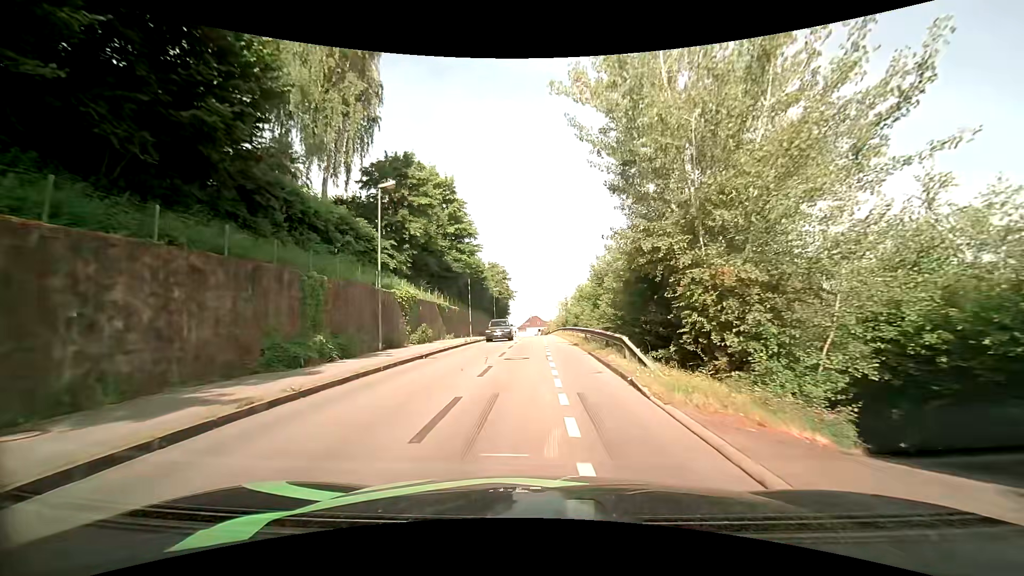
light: Day
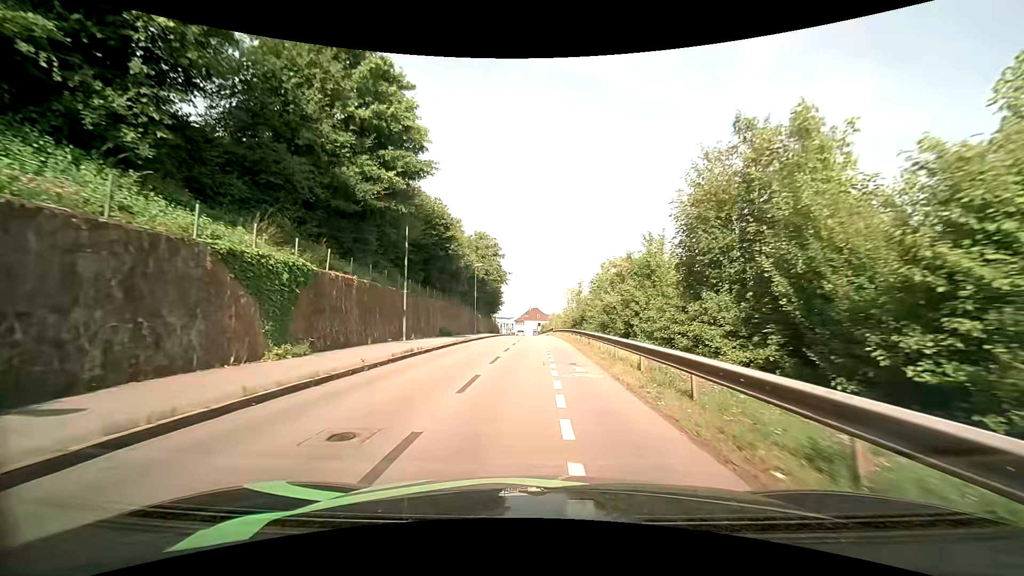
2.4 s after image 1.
(0.0, +26.6) m; 0°
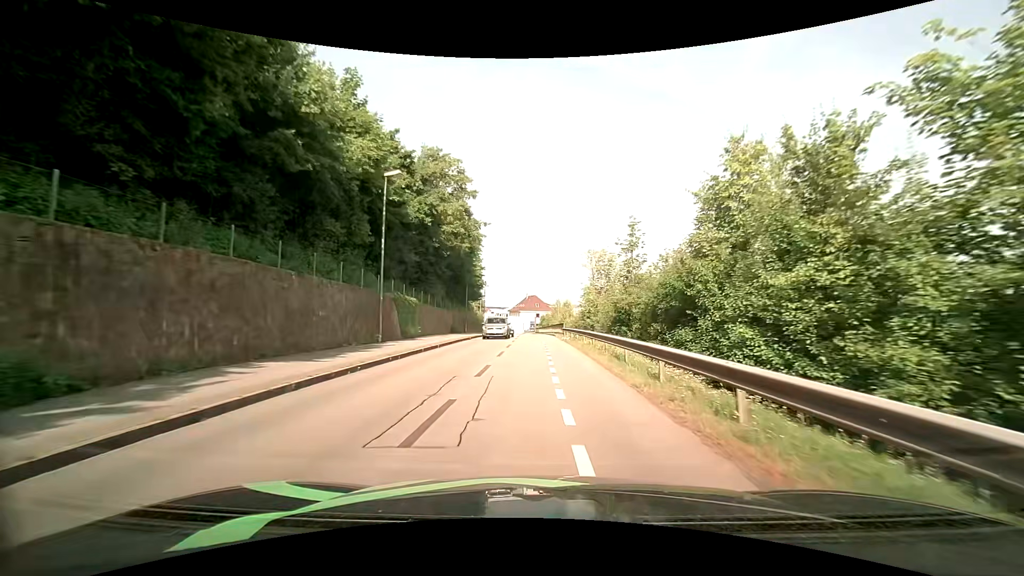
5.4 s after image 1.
(+0.3, +33.8) m; +1°
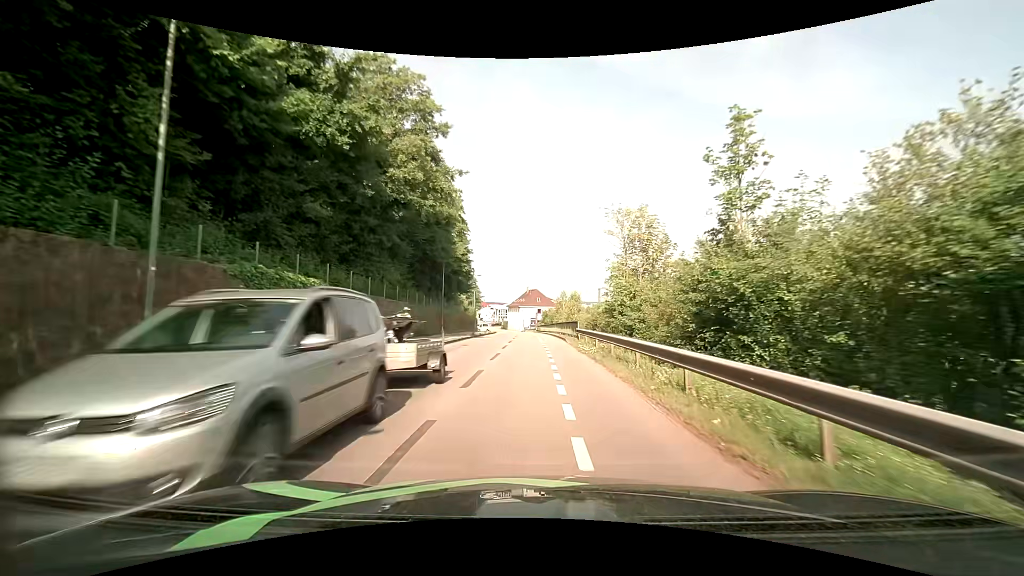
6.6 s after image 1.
(-0.1, +13.9) m; 0°
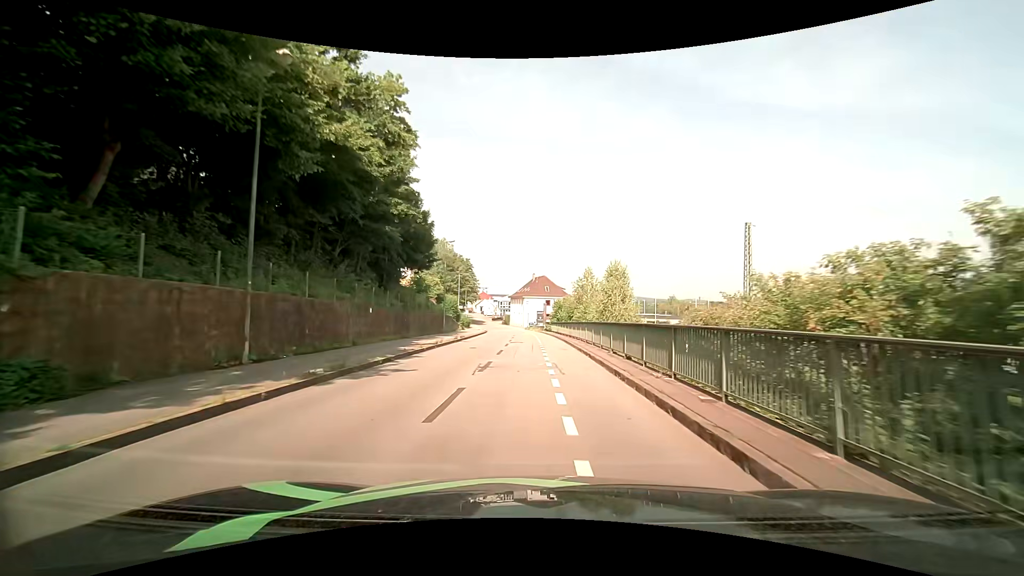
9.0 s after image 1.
(-0.1, +27.0) m; -1°
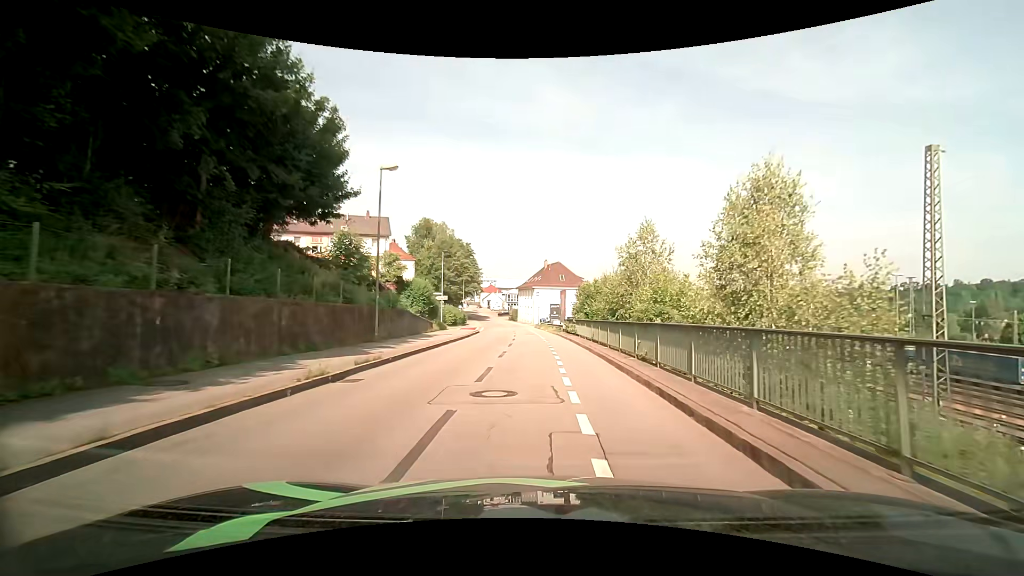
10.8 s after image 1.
(-0.3, +20.2) m; -1°
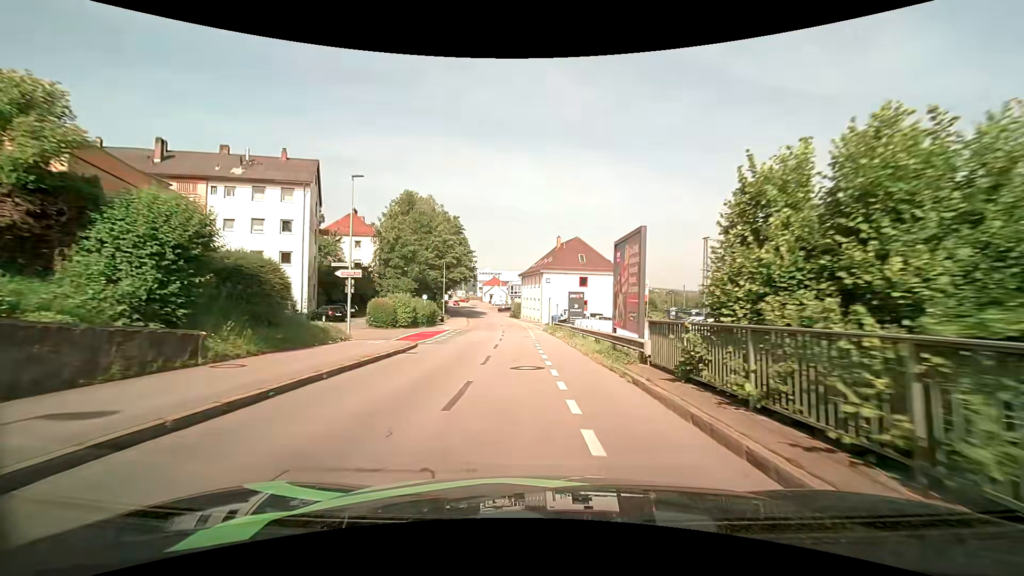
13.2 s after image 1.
(-0.2, +27.2) m; -1°
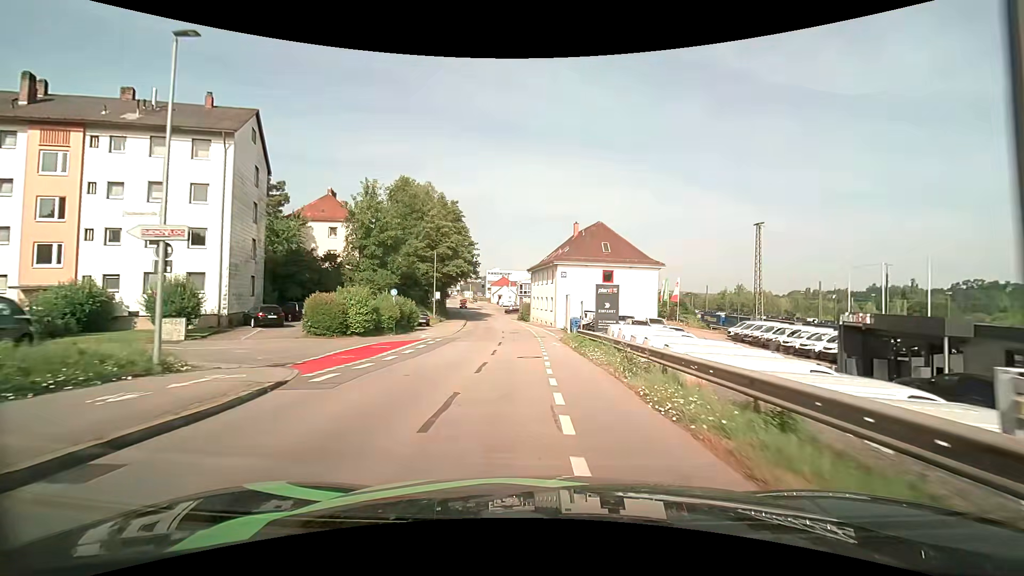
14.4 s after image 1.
(-0.1, +13.2) m; -1°
(0, +10) (0, +20) (-1, +30) (-1, +40) (-2, +50) (-3, +60) (-4, +70) (-5, +80) (-7, +90) (-9, +99) m
